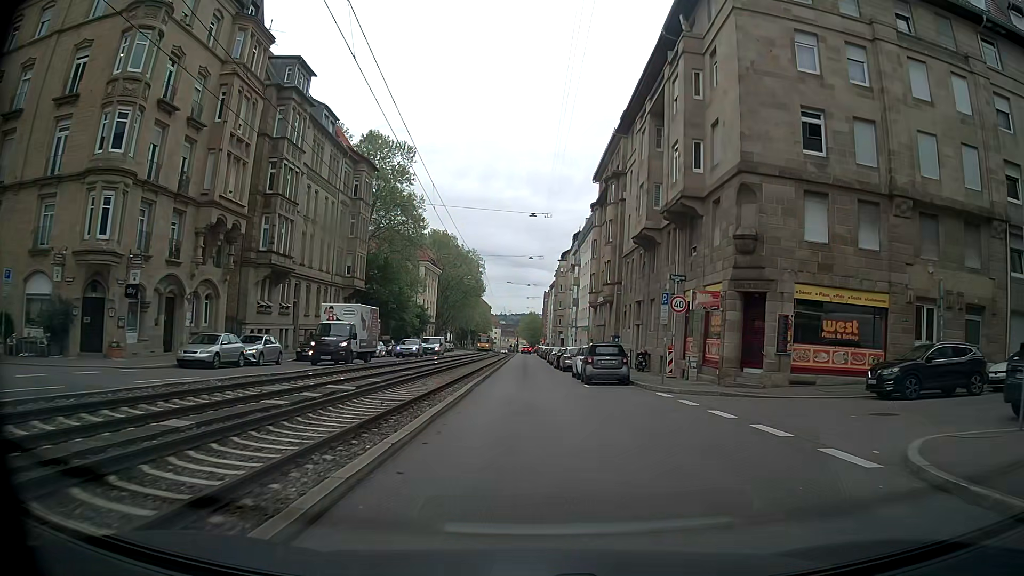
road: tertiary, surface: asphalt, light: Day
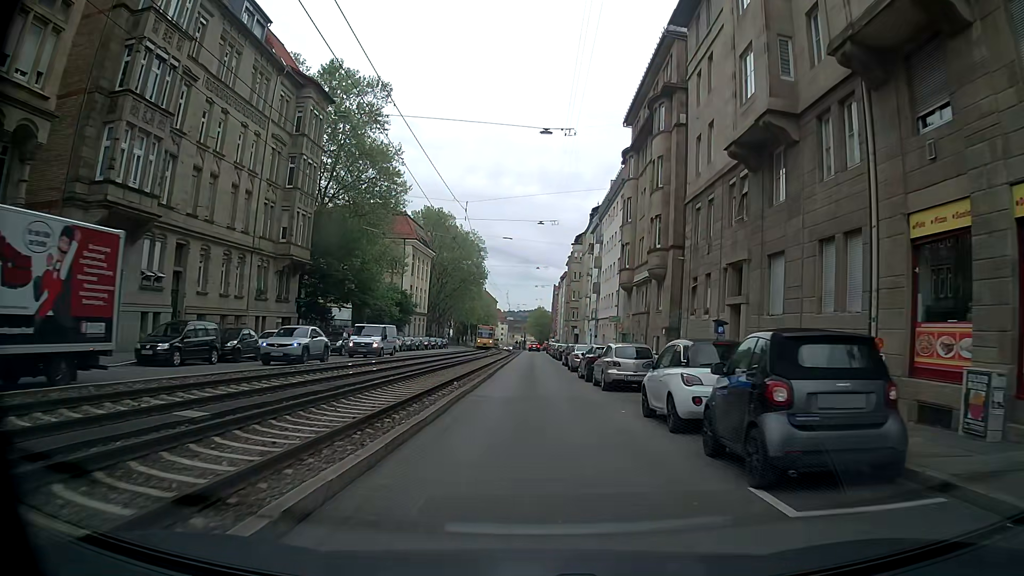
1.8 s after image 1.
(-0.3, +18.4) m; -1°
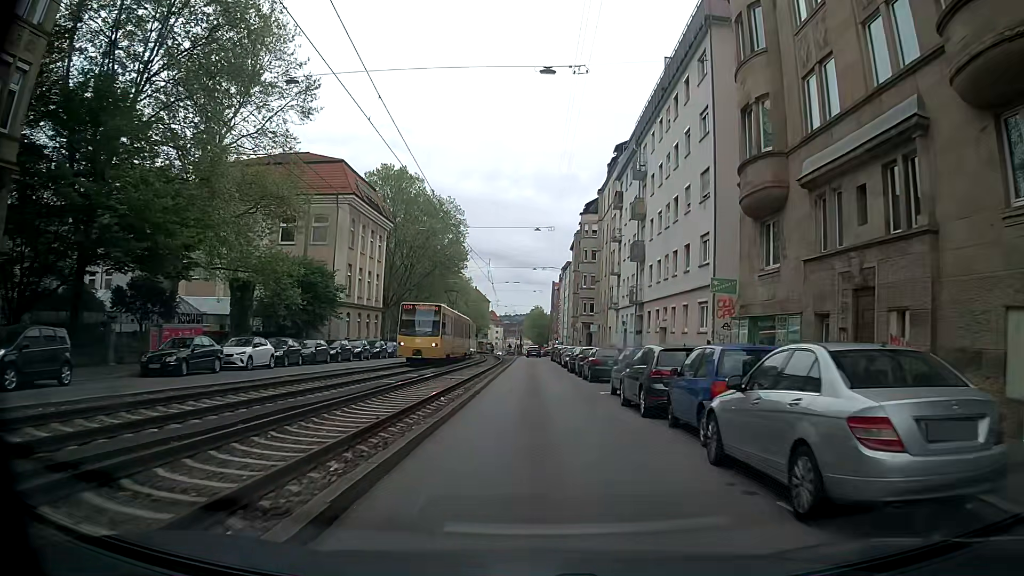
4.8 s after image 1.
(-0.2, +29.8) m; 0°
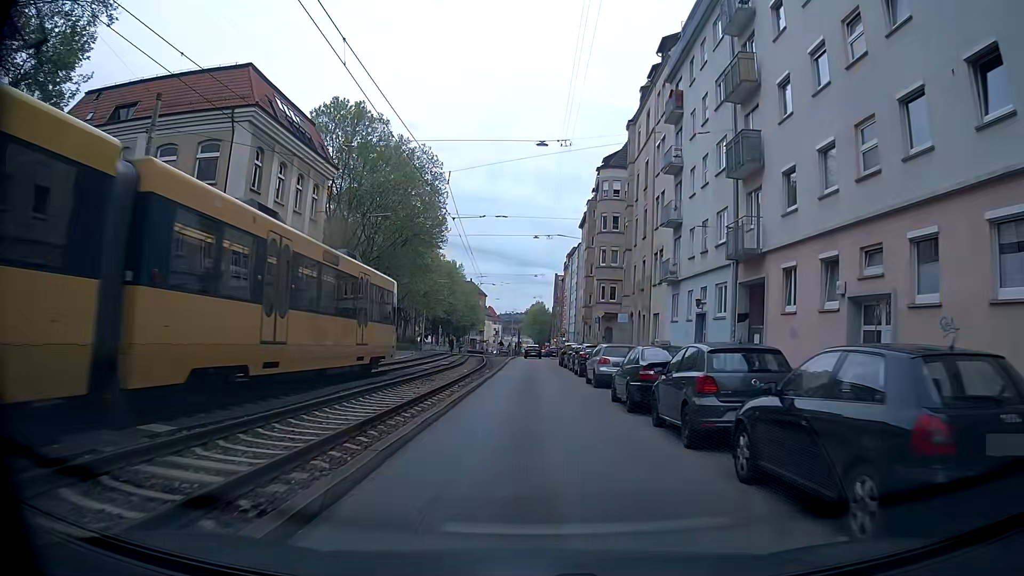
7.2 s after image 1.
(+0.1, +22.4) m; +1°
(0, +10) (0, +20) (0, +30) (-1, +40) (-1, +50) (-1, +60) (-1, +70) (-1, +80) (-1, +90) (-1, +100) m
